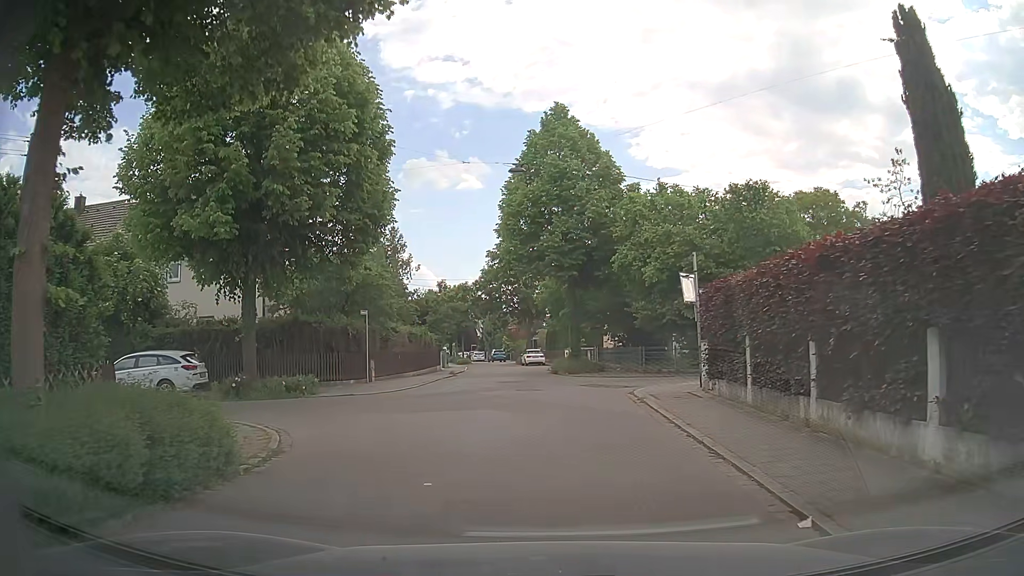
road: residential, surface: asphalt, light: Day
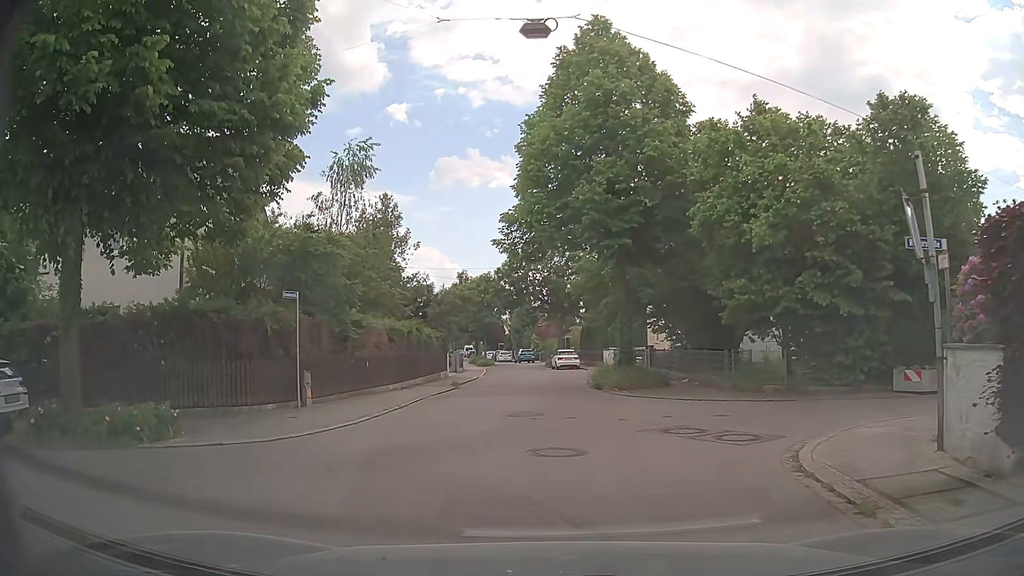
(-0.2, +9.5) m; -4°
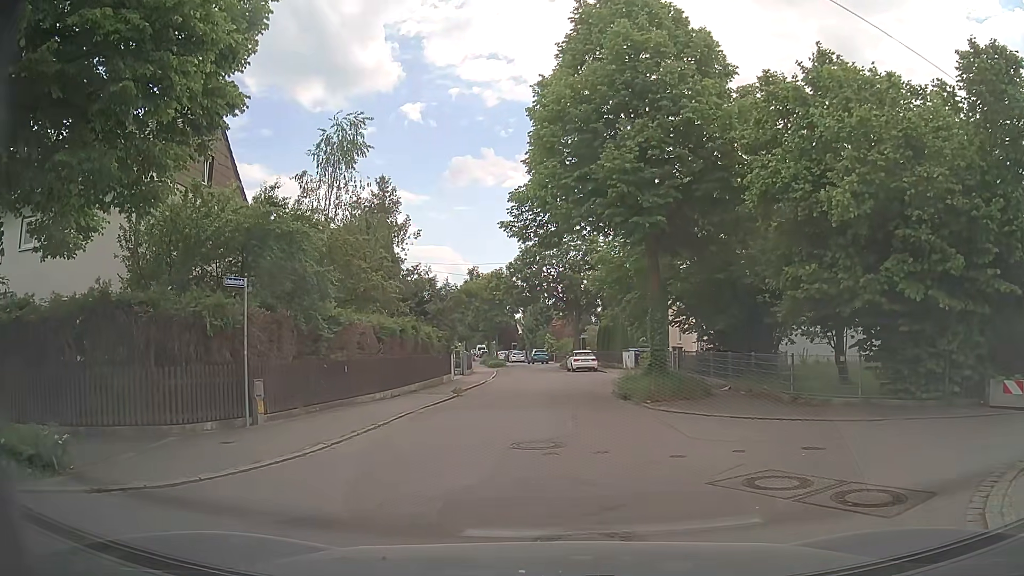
(0.0, +3.4) m; -1°
